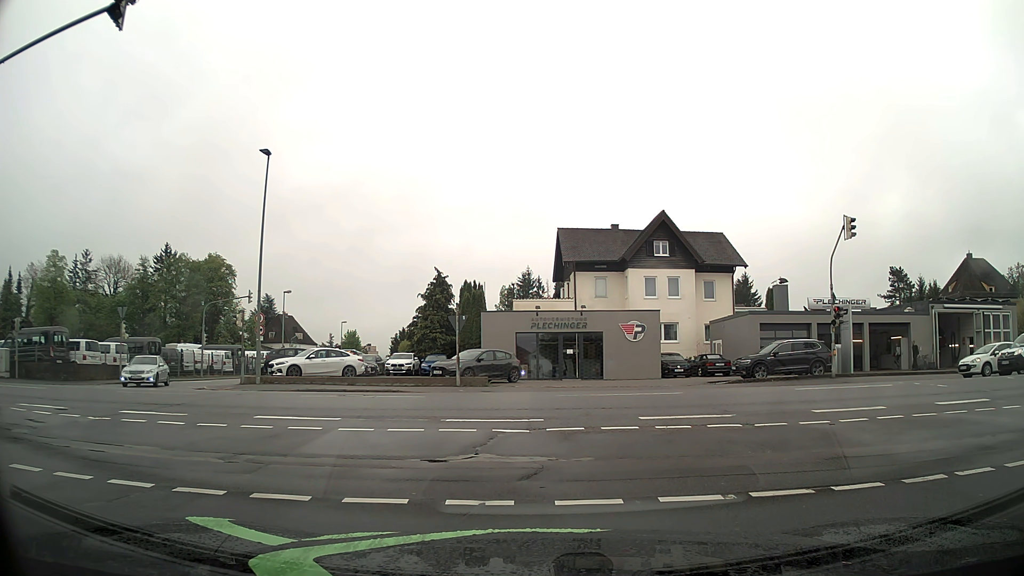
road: residential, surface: asphalt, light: Day
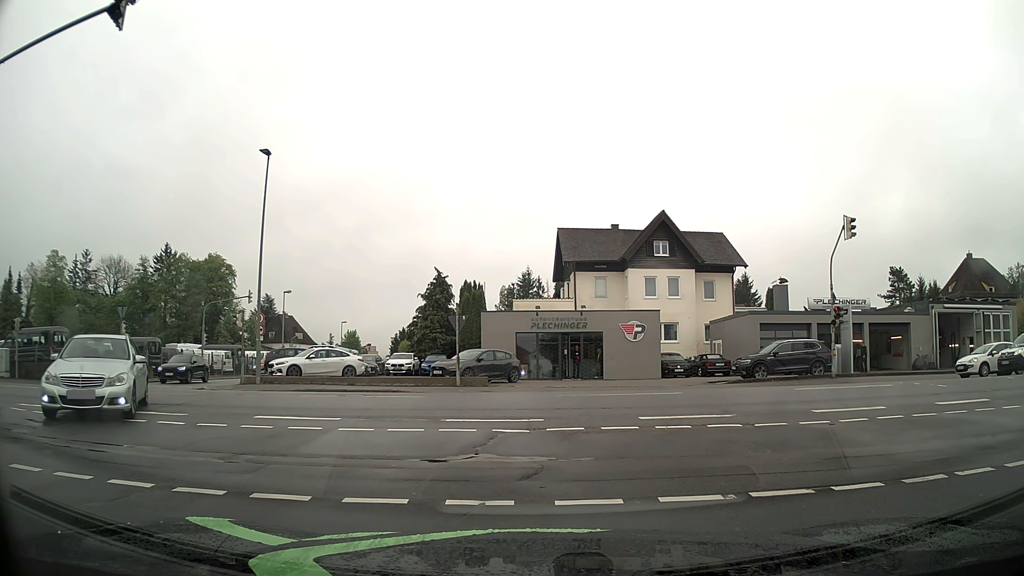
(0.0, 0.0) m; 0°
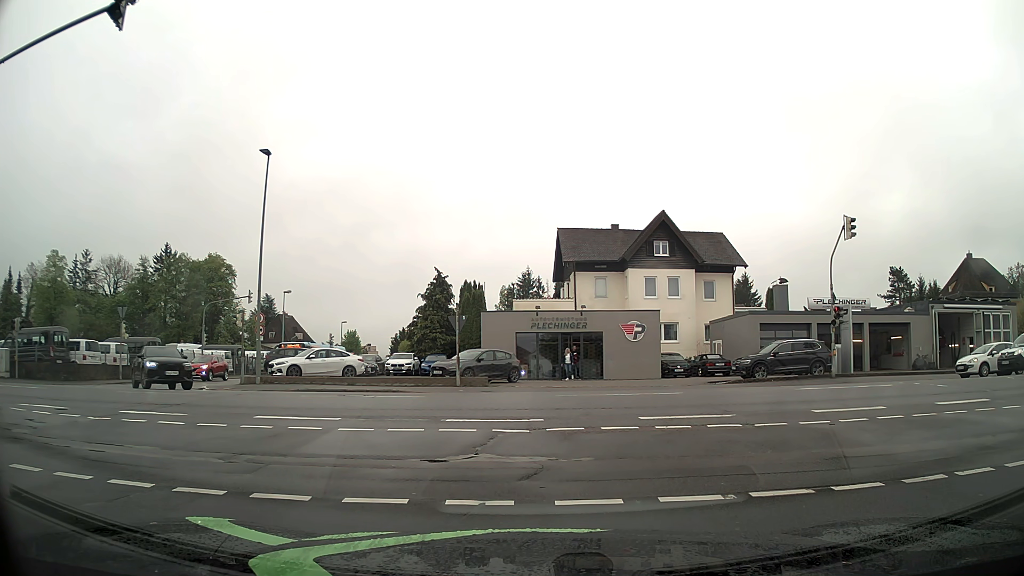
(0.0, 0.0) m; 0°
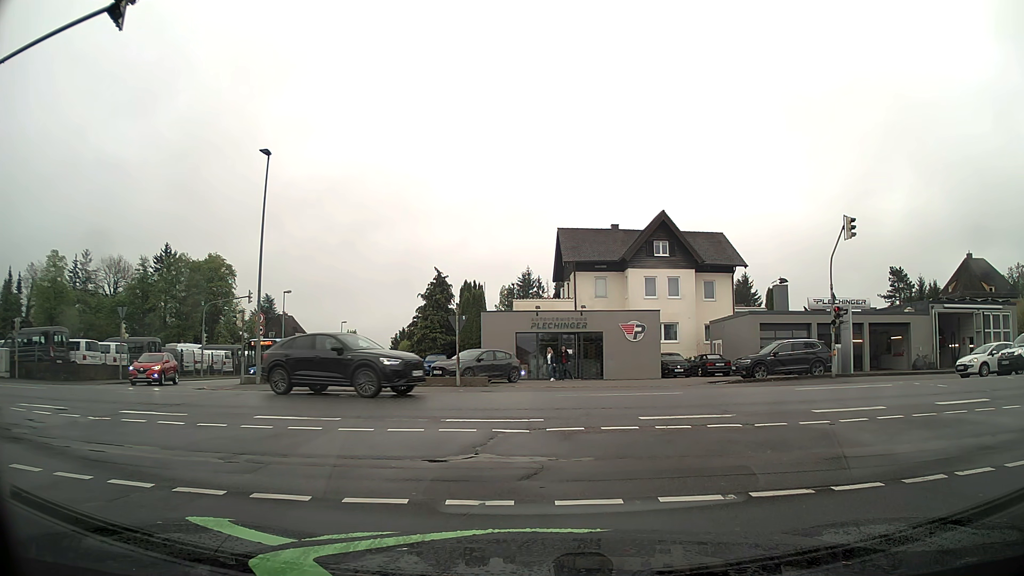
(0.0, 0.0) m; 0°
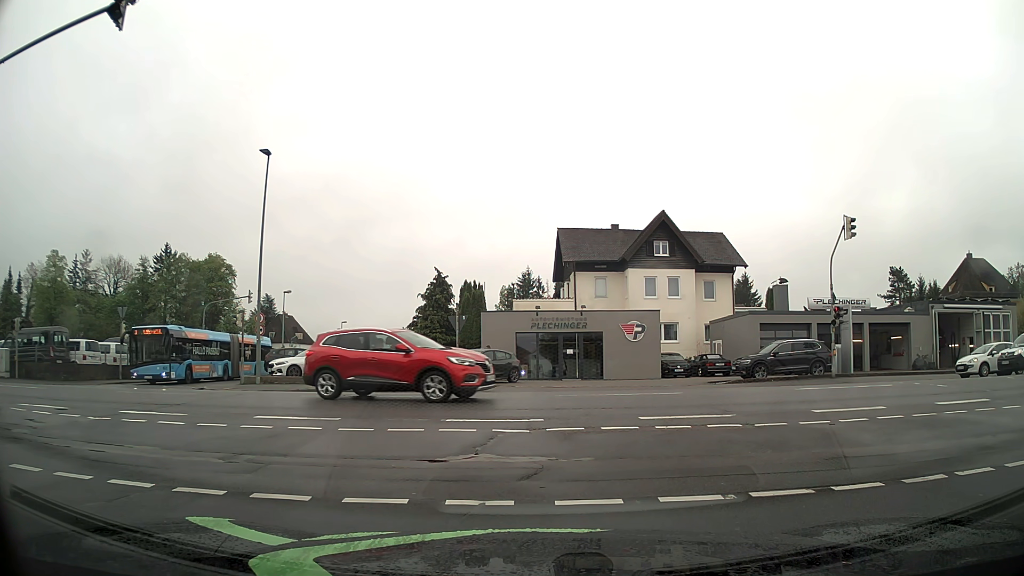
(0.0, 0.0) m; 0°
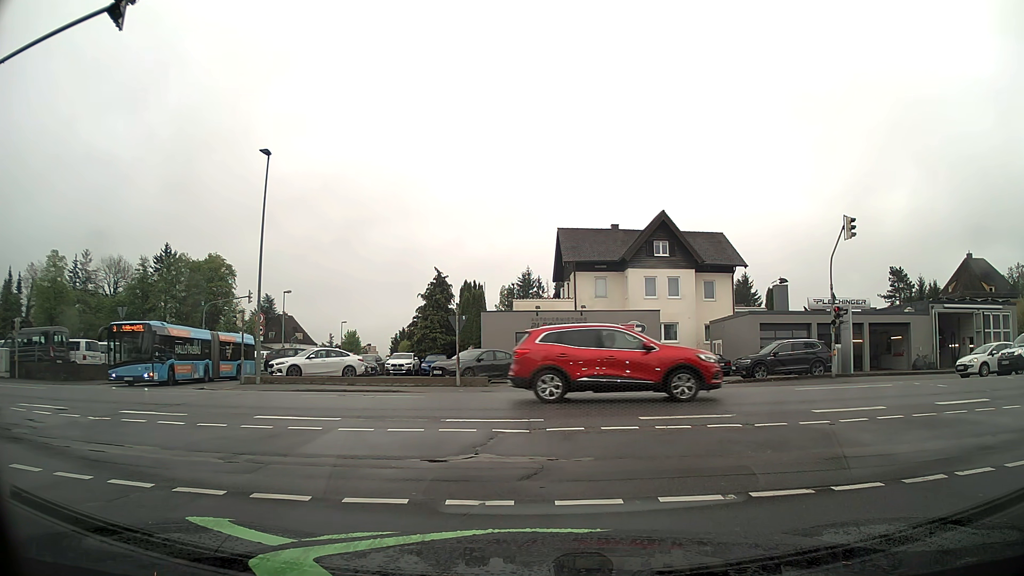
(0.0, 0.0) m; 0°
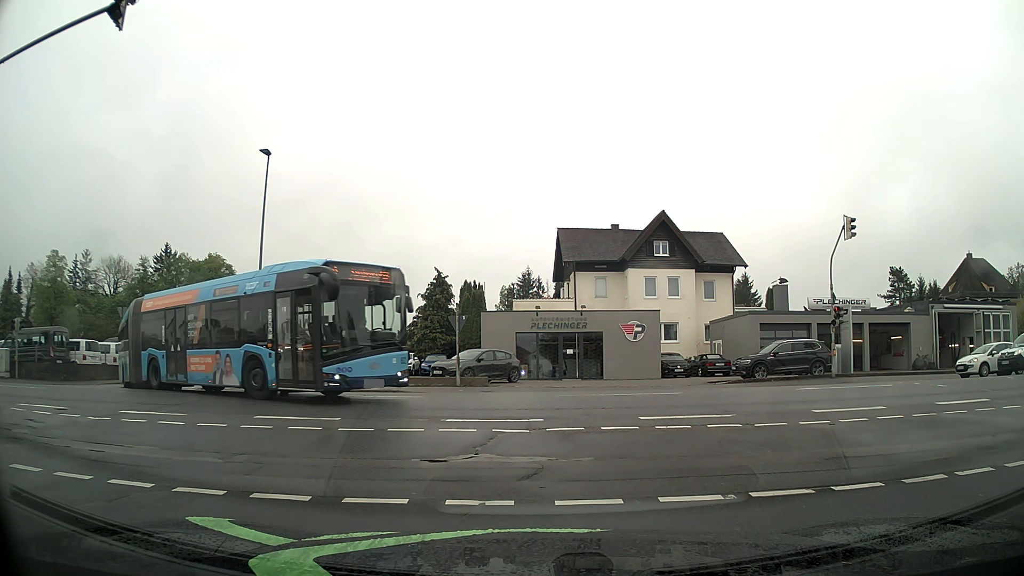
(0.0, 0.0) m; 0°
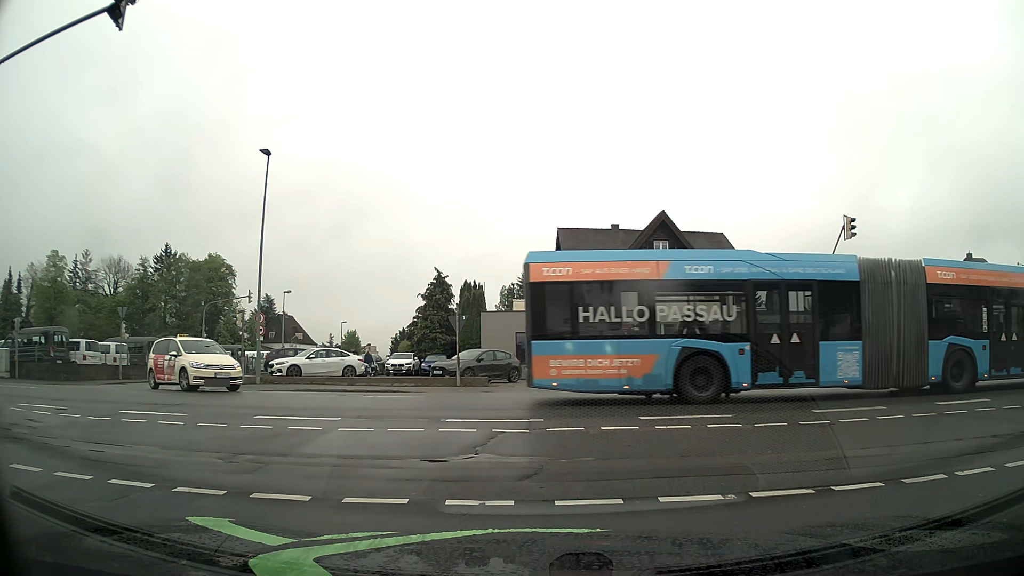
(0.0, 0.0) m; 0°
(-1, +10) (-7, +18) (-16, +22) (-26, +23) (-36, +24) (-46, +24) (-56, +24) (-66, +24) (-76, +24) (-86, +24) m
